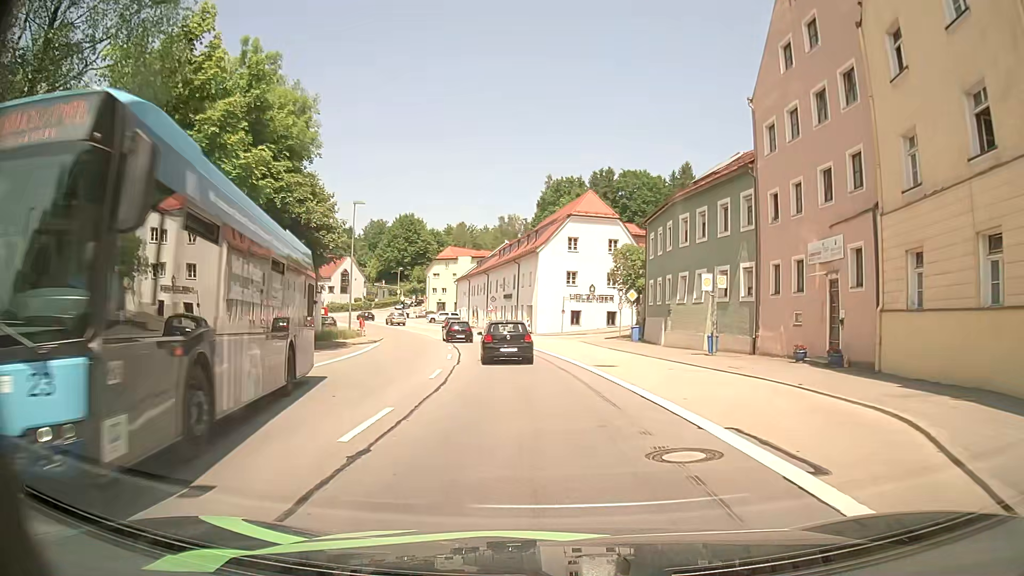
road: primary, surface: asphalt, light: Day
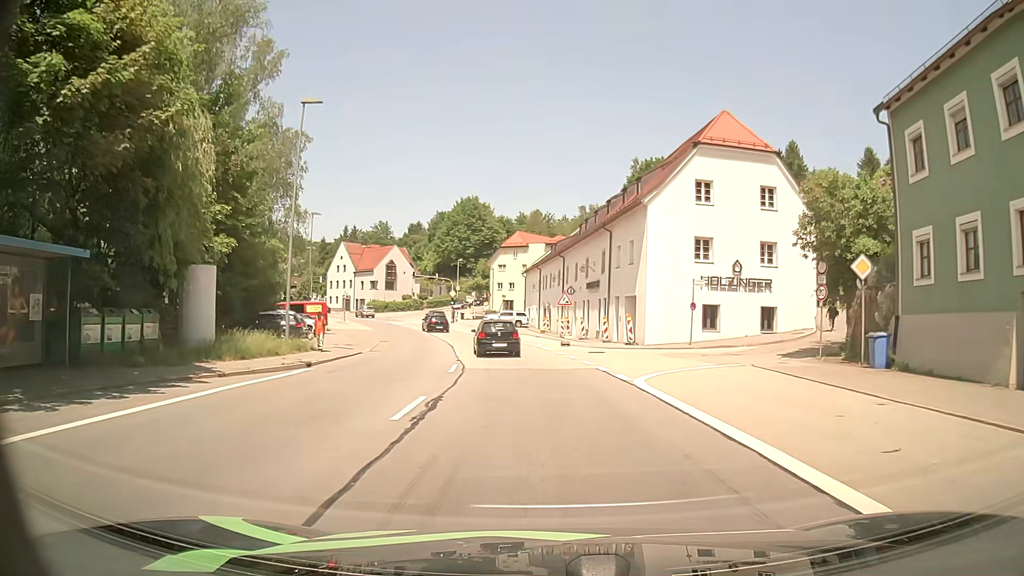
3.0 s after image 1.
(-1.7, +25.7) m; -7°
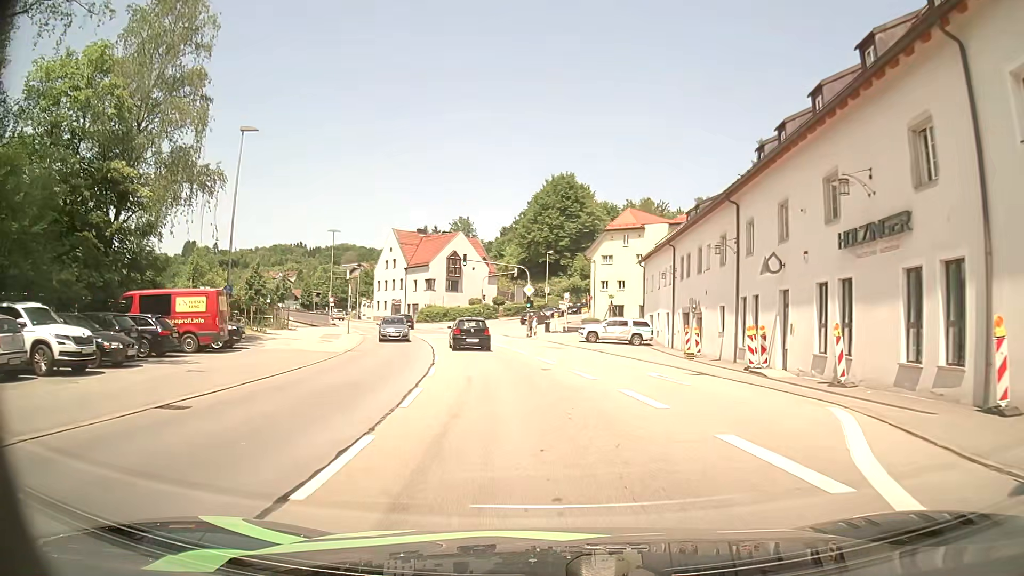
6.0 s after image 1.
(-2.4, +31.6) m; -9°
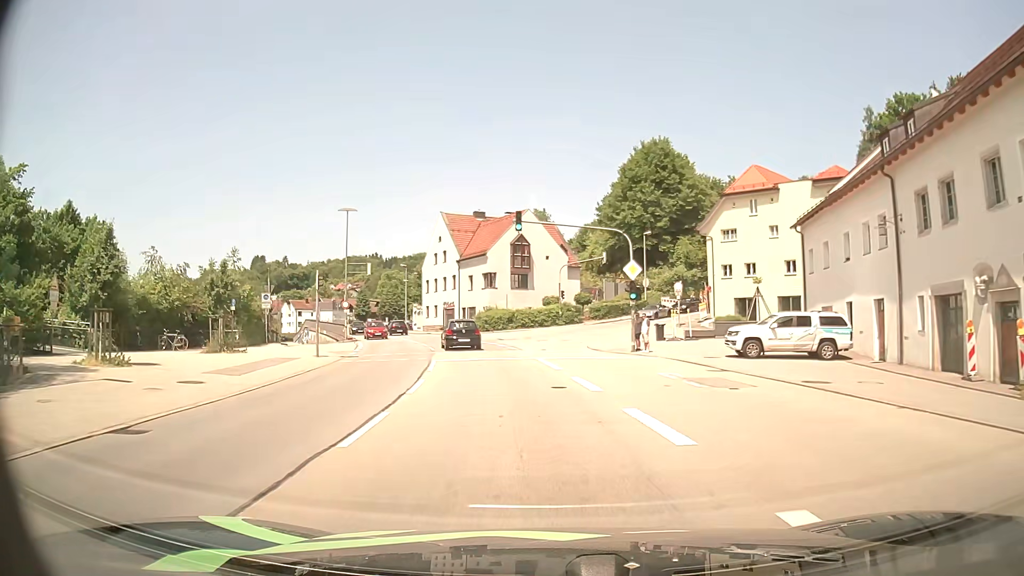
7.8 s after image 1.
(-1.4, +21.5) m; -7°
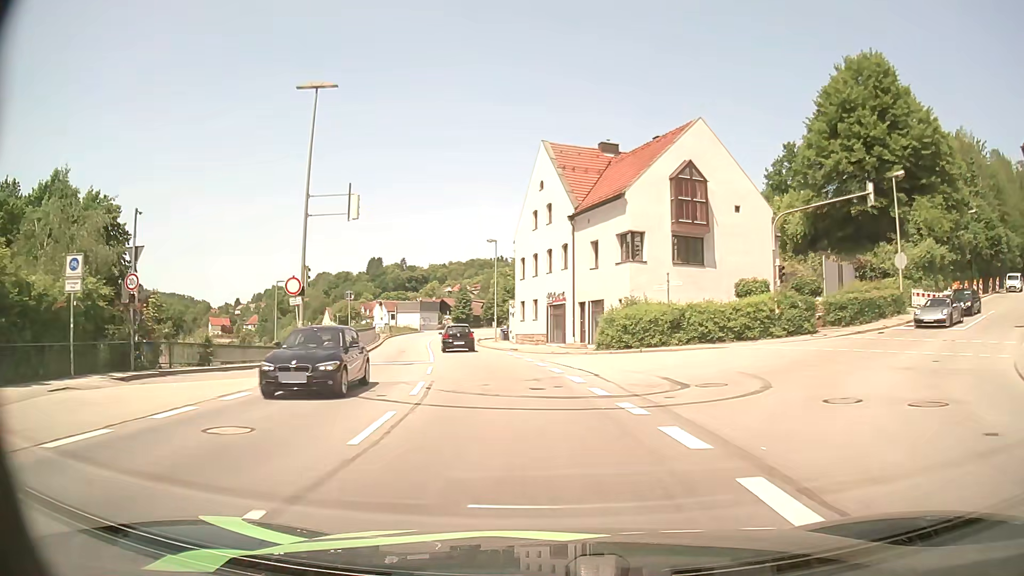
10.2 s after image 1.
(-3.1, +30.6) m; -12°
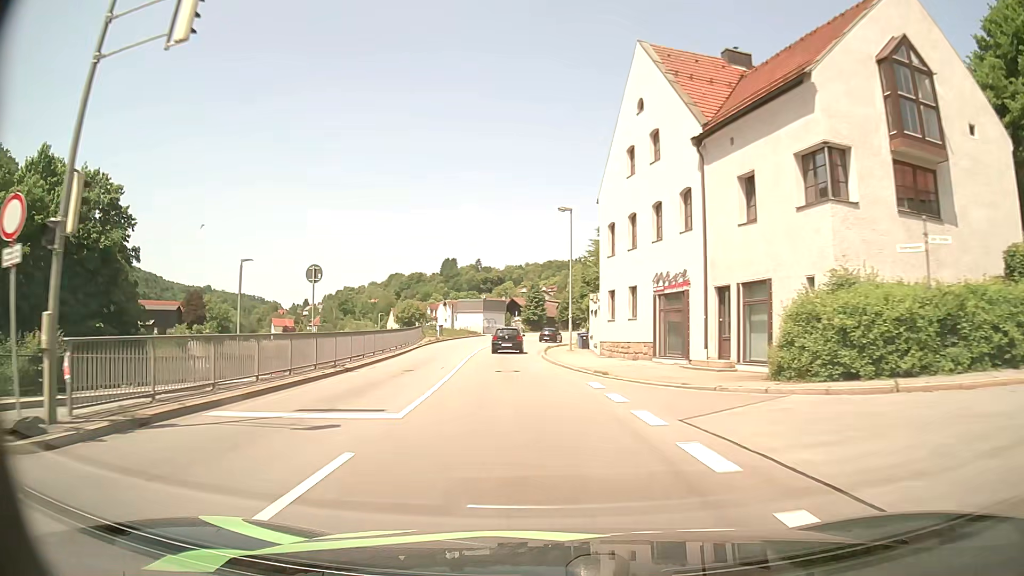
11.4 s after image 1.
(-0.8, +15.8) m; -6°
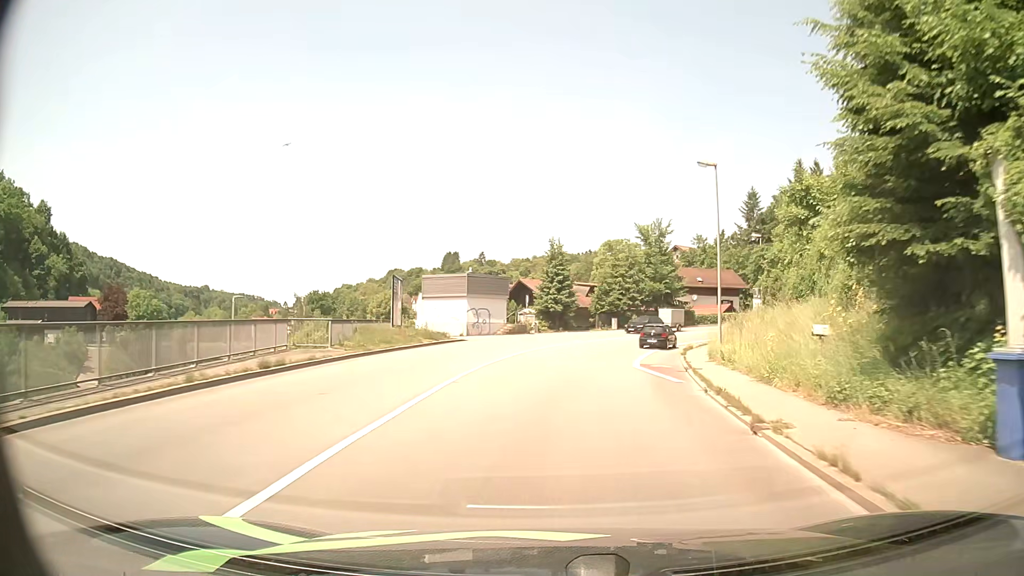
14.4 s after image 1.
(-2.3, +40.6) m; -1°
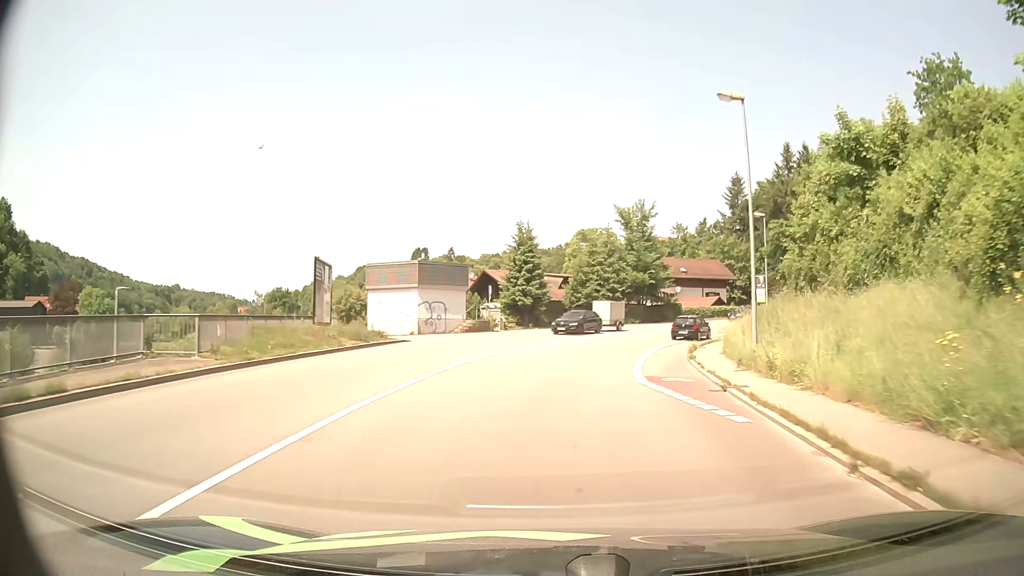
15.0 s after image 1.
(+0.2, +8.2) m; +2°
